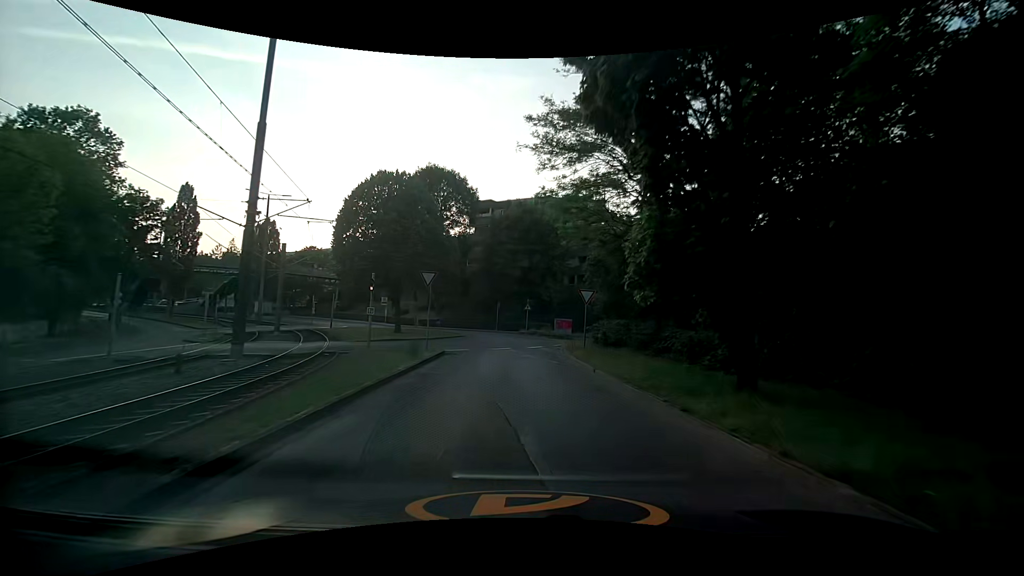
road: secondary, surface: asphalt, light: Day
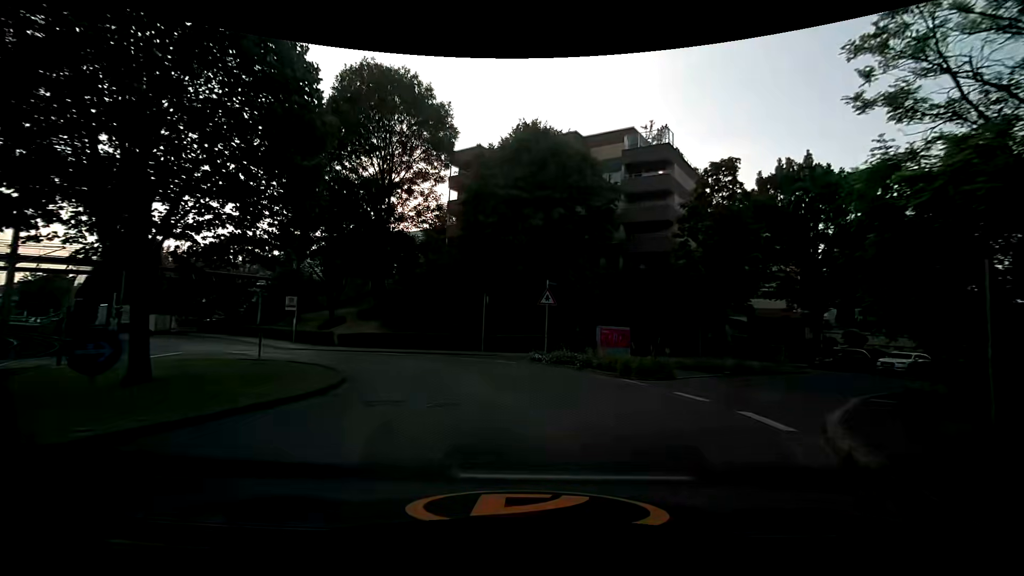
(-0.3, +28.1) m; -2°
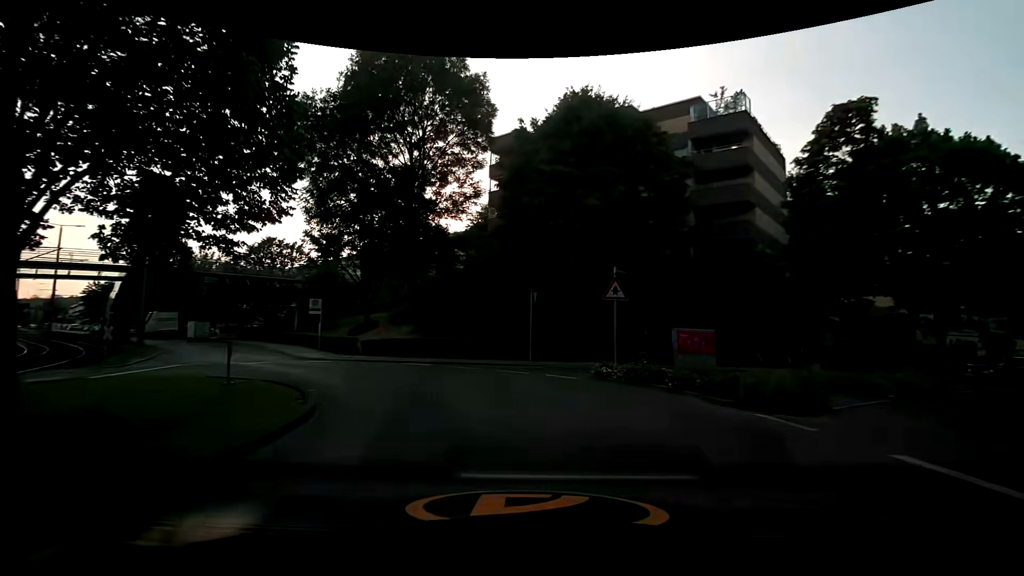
(-0.2, +5.3) m; -5°
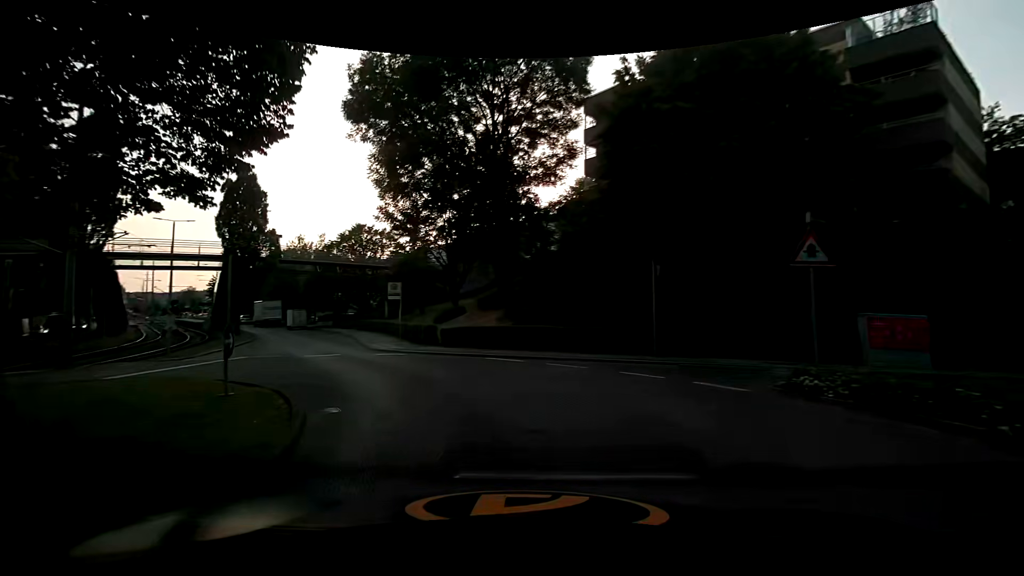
(-0.5, +5.3) m; -11°
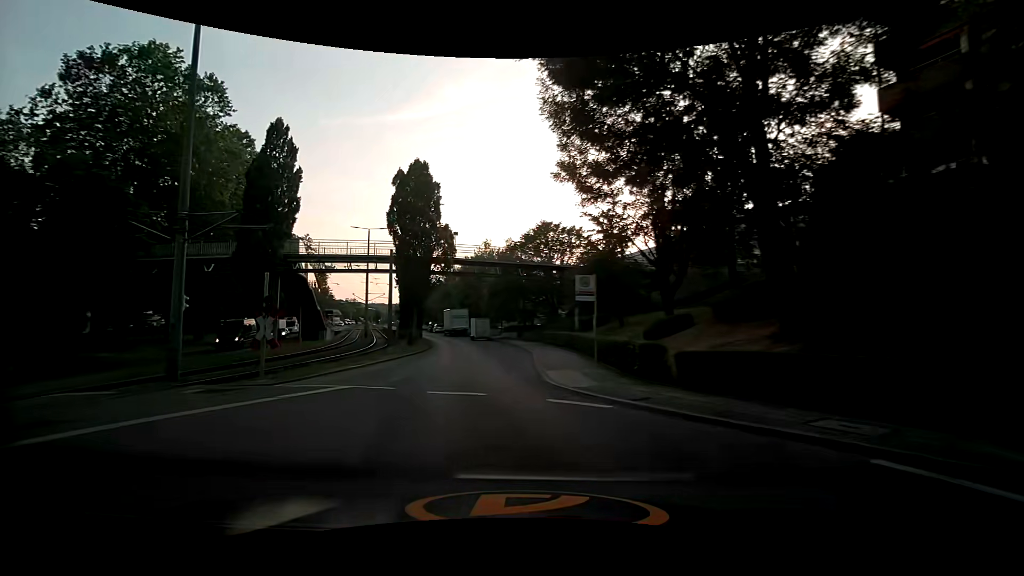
(-2.2, +10.6) m; -23°
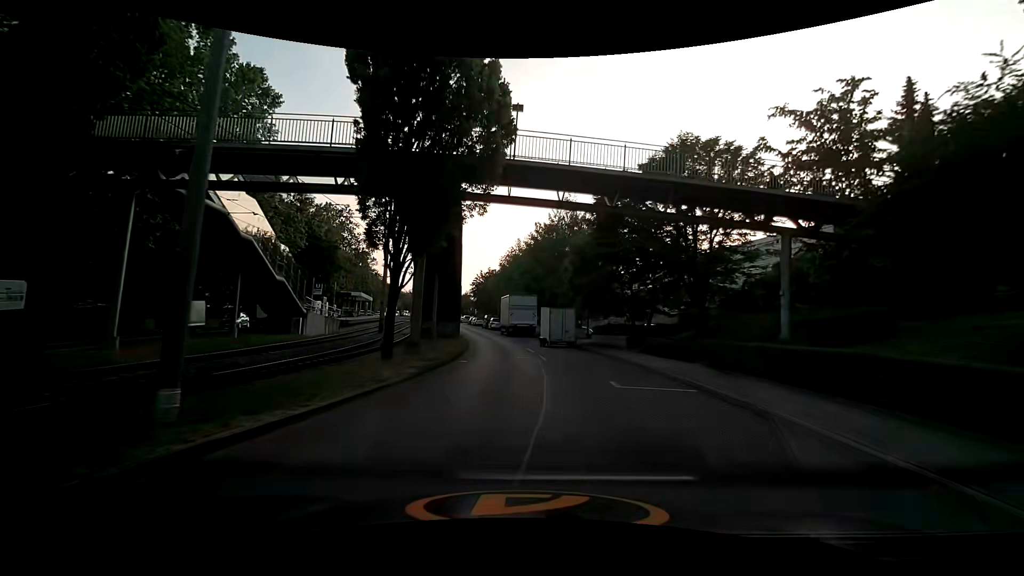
(-2.4, +24.4) m; -7°
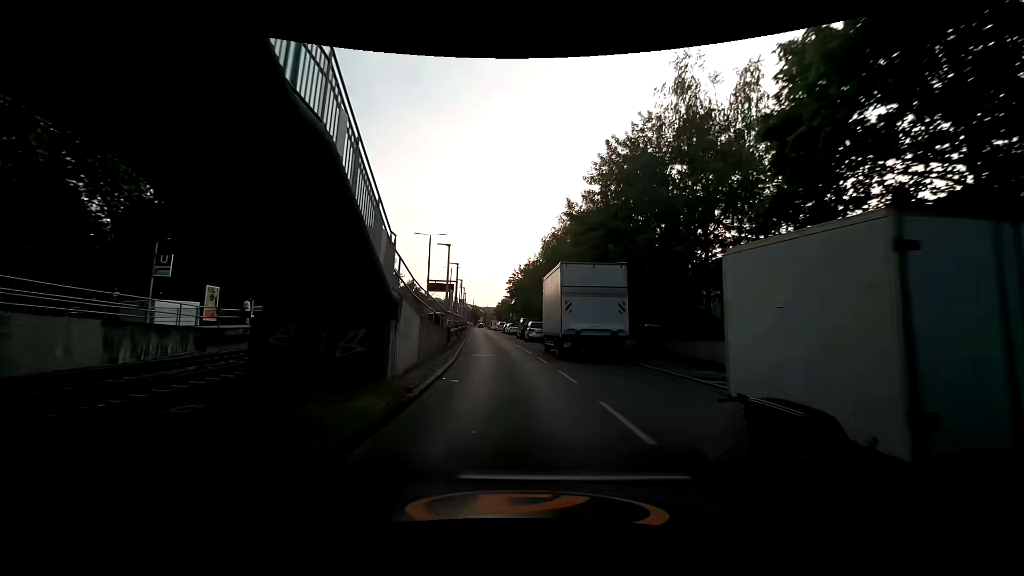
(-0.8, +25.7) m; -6°
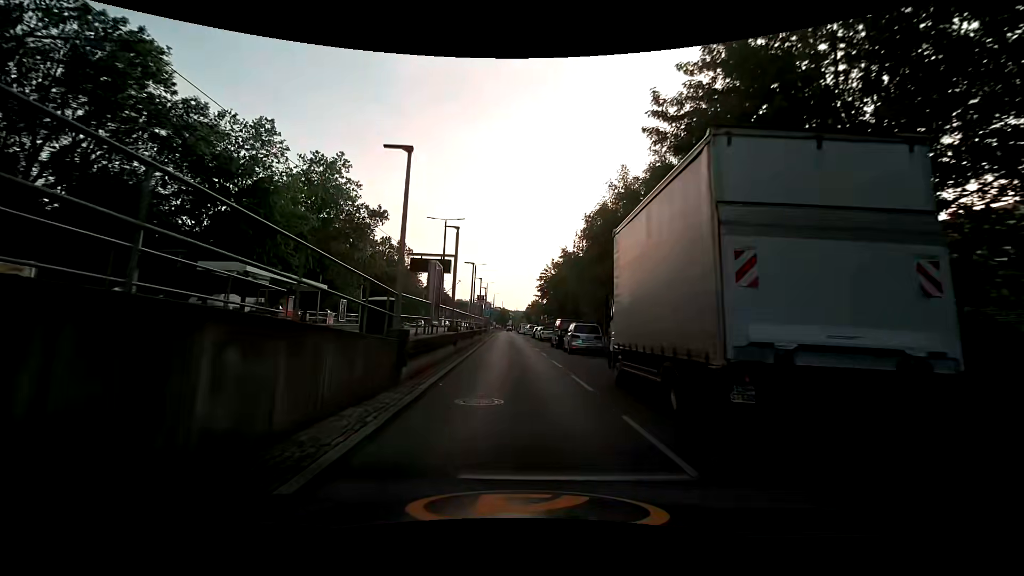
(-0.2, +13.1) m; -3°
(0, +10) (0, +20) (-1, +30) (-1, +40) (-1, +50) (-2, +60) (-2, +70) (-2, +80) (-3, +90) (-3, +100) m
